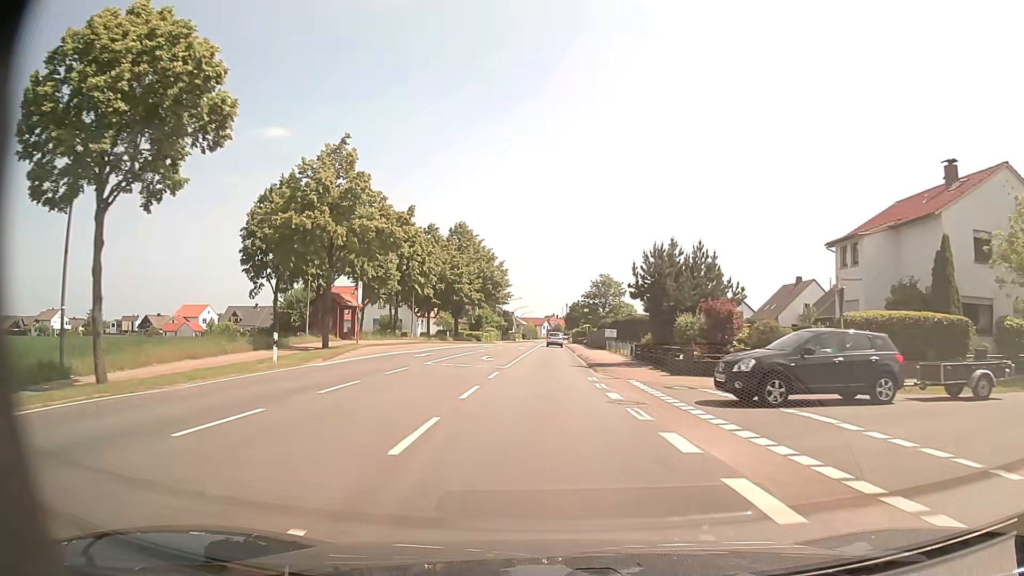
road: primary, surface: asphalt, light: Day
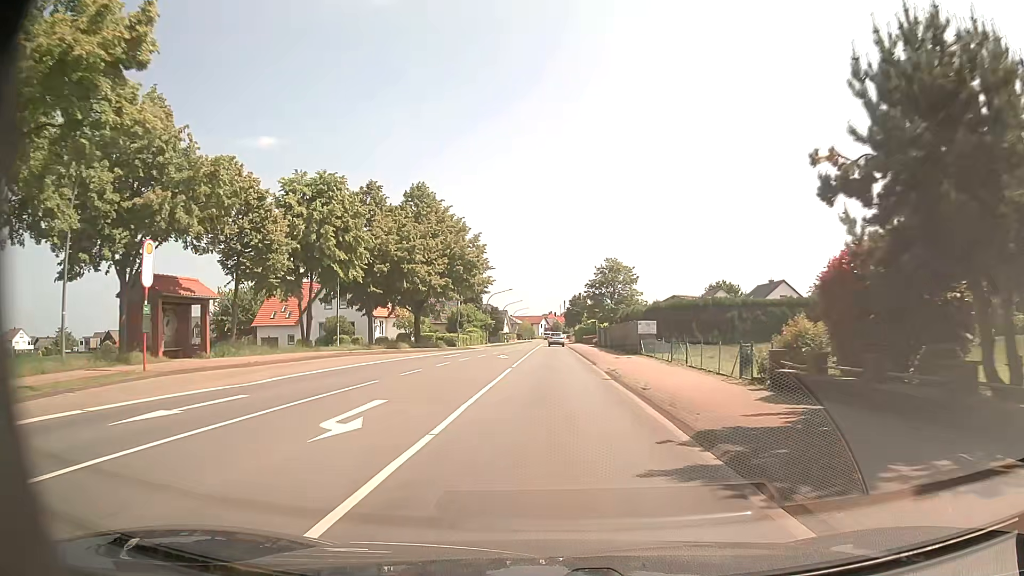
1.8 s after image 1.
(-0.2, +23.3) m; 0°
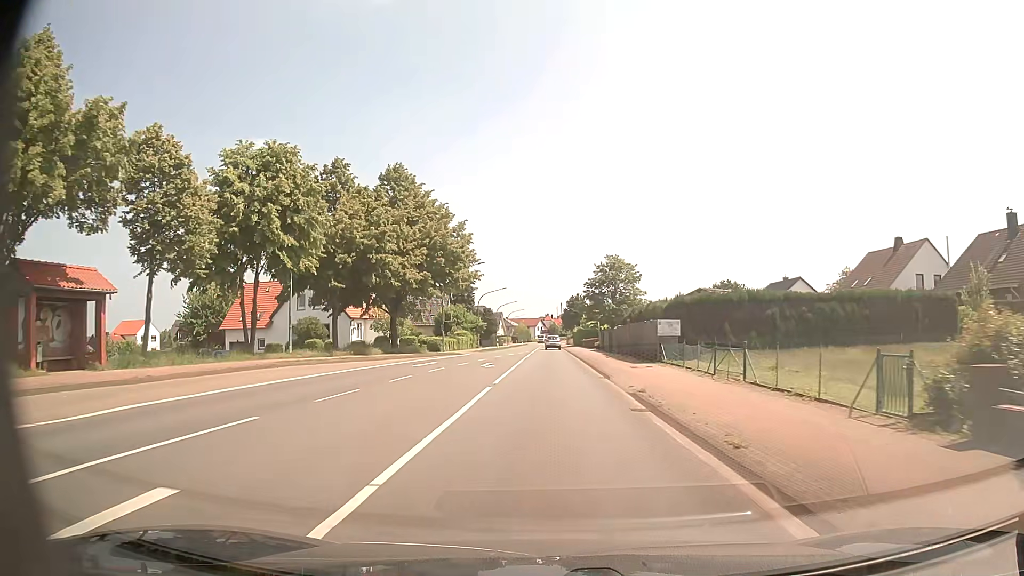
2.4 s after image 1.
(0.0, +7.8) m; 0°
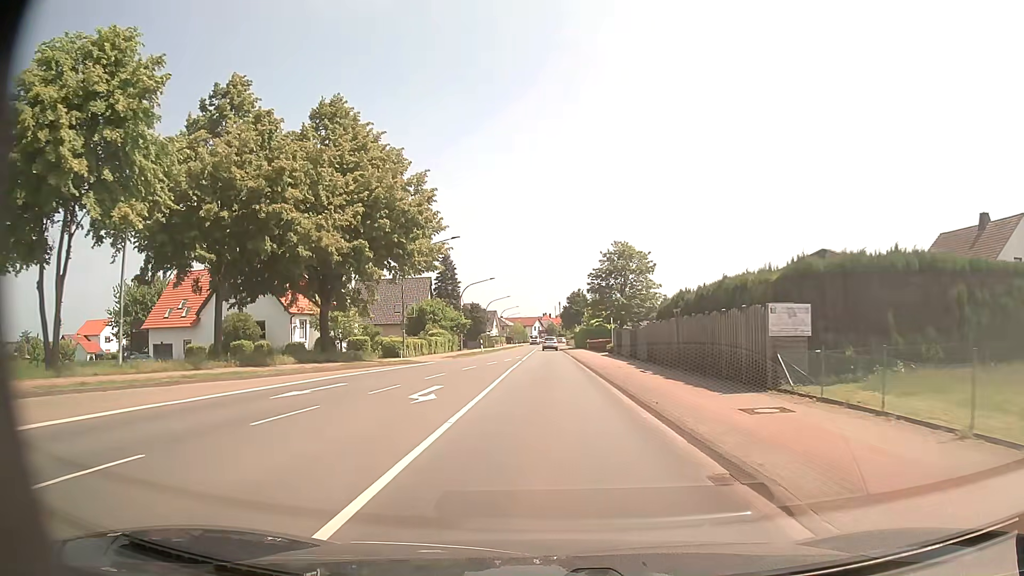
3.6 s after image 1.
(0.0, +15.5) m; 0°
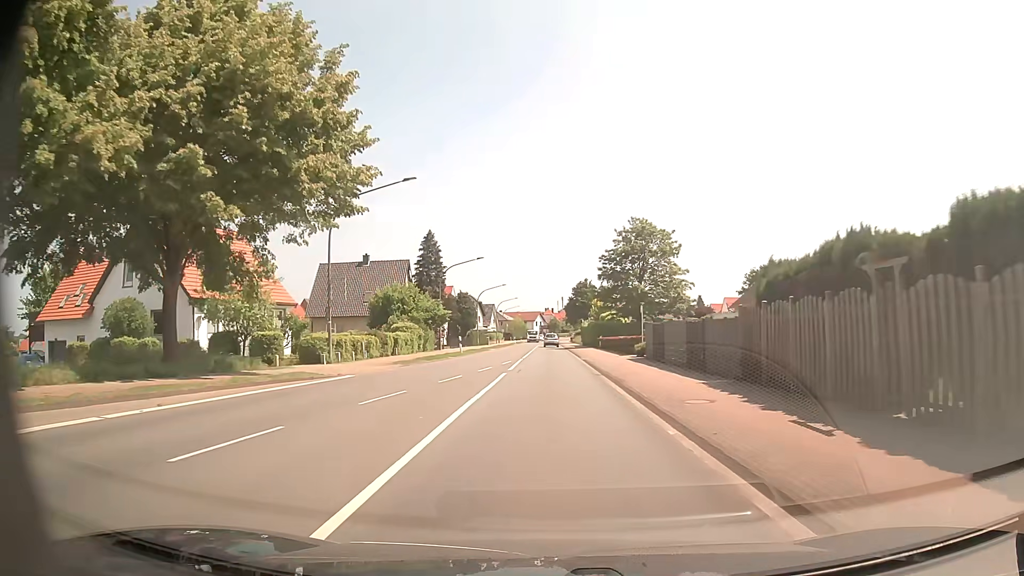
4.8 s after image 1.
(0.0, +15.6) m; 0°
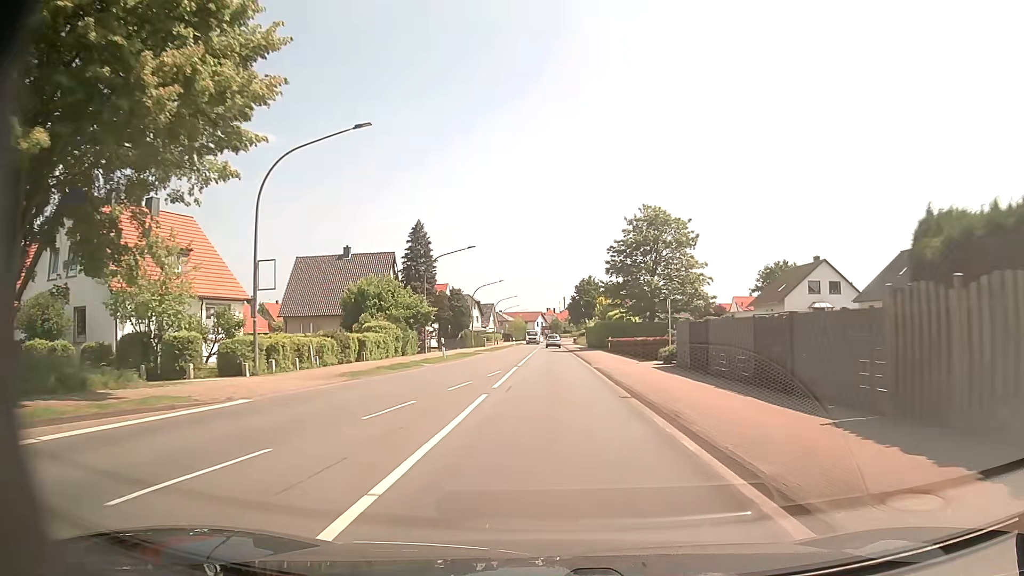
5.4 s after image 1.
(0.0, +7.8) m; 0°
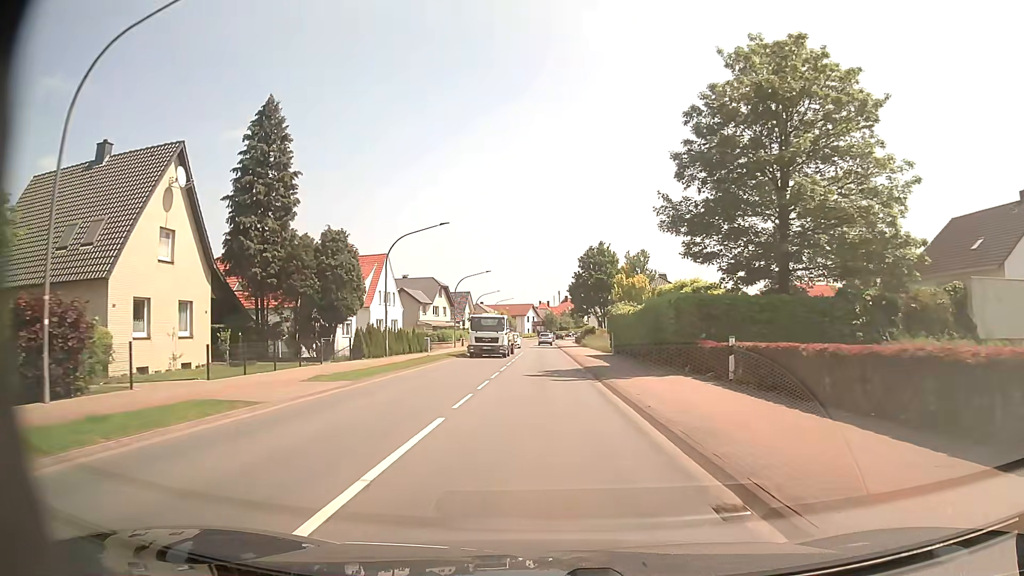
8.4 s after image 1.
(+0.3, +39.1) m; +1°
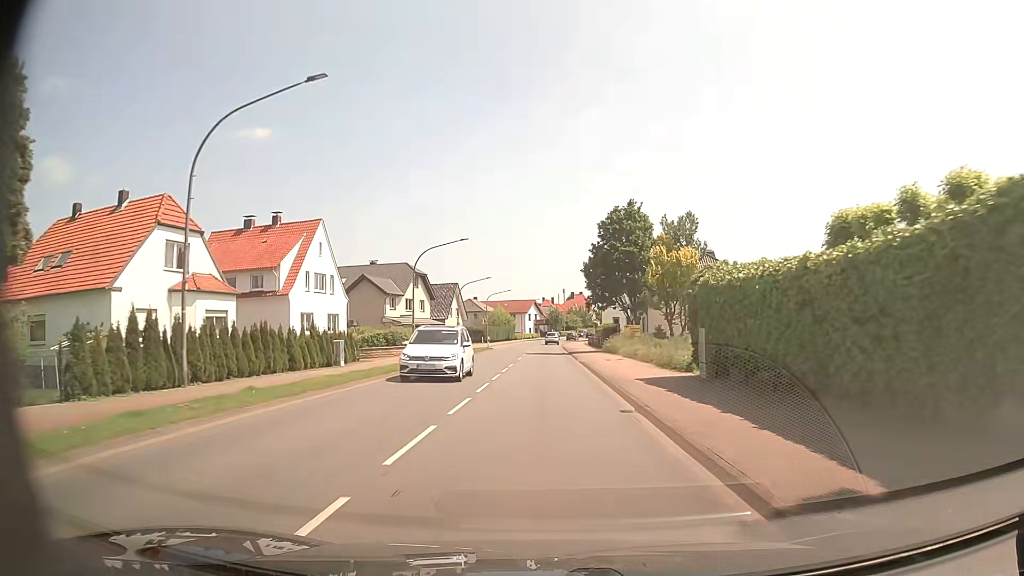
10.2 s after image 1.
(-0.1, +23.5) m; 0°
(0, +10) (0, +20) (0, +30) (0, +40) (0, +50) (0, +60) (0, +70) (0, +80) (0, +90) (+1, +100) m
